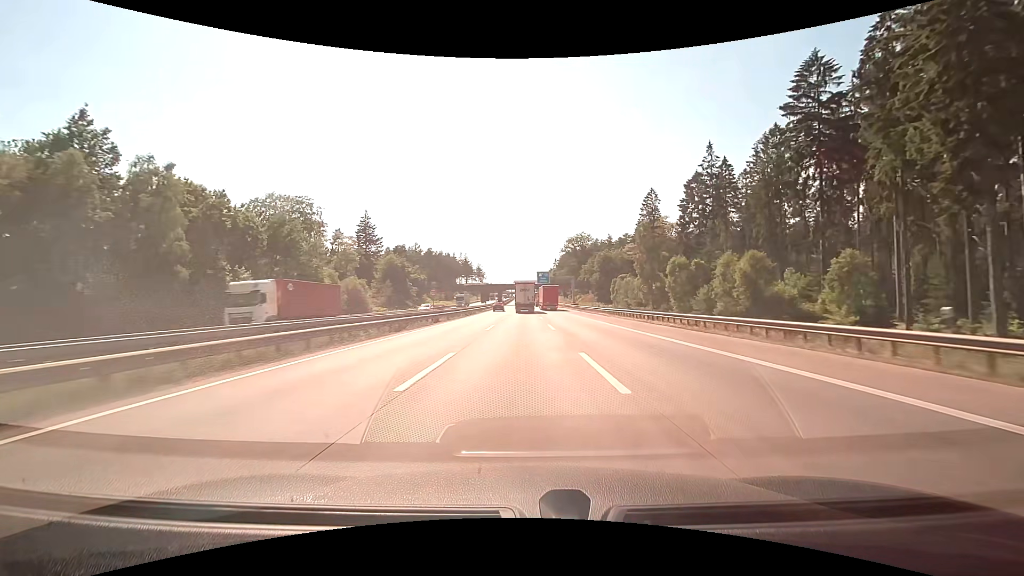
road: motorway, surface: concrete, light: Day
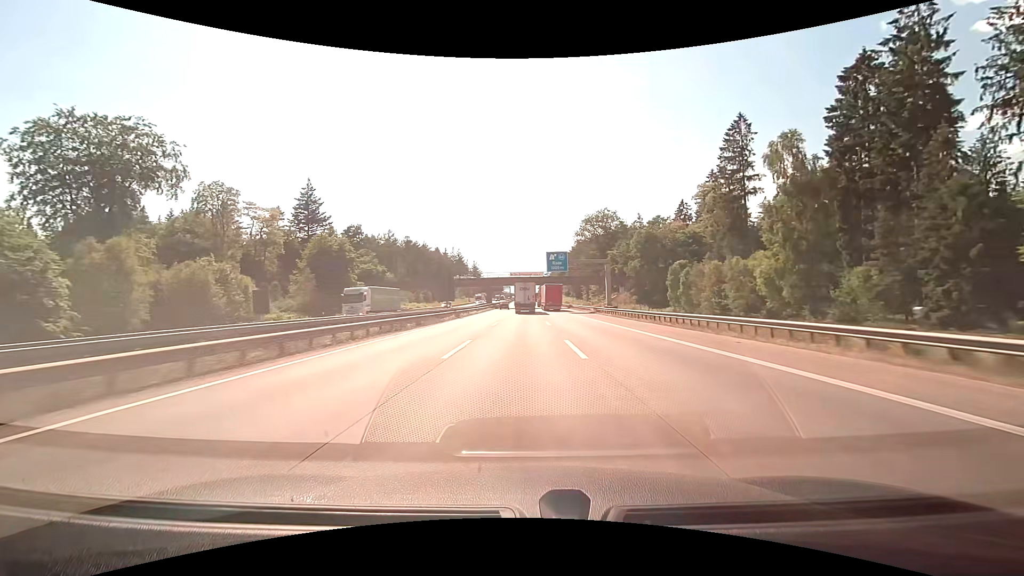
(0.0, +49.8) m; 0°
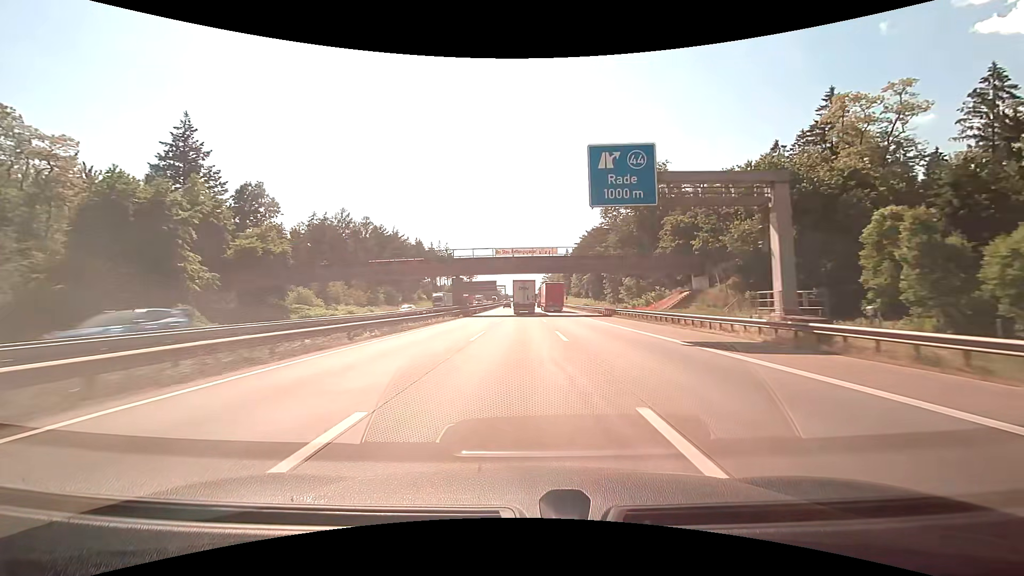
(0.0, +48.4) m; 0°
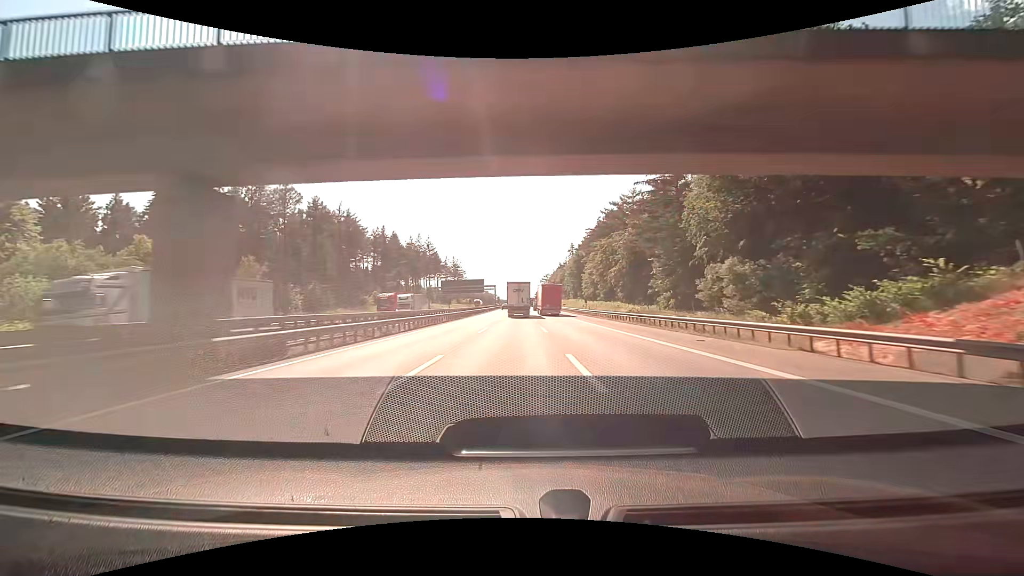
(+0.1, +46.9) m; 0°
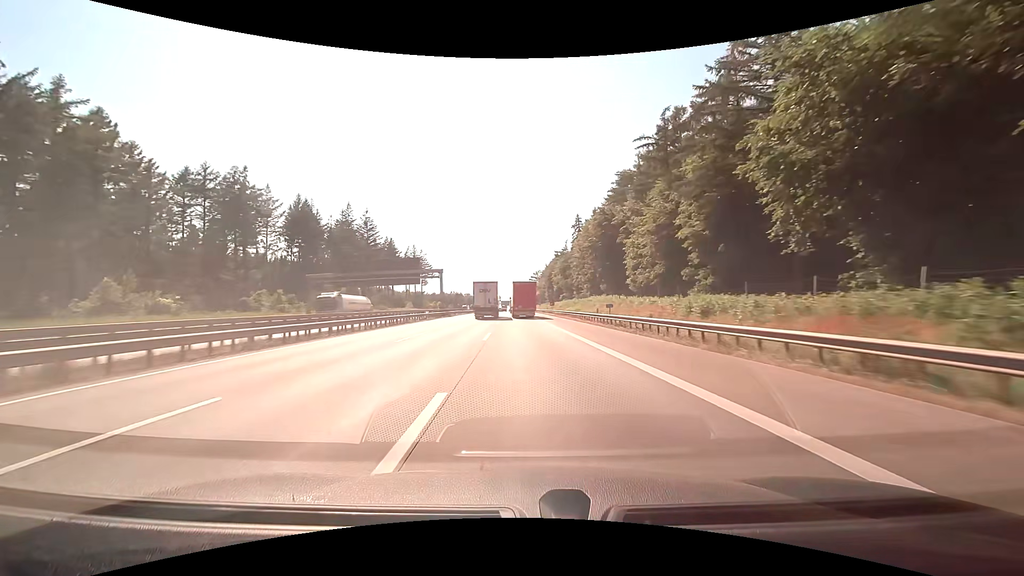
(+1.7, +78.8) m; +1°
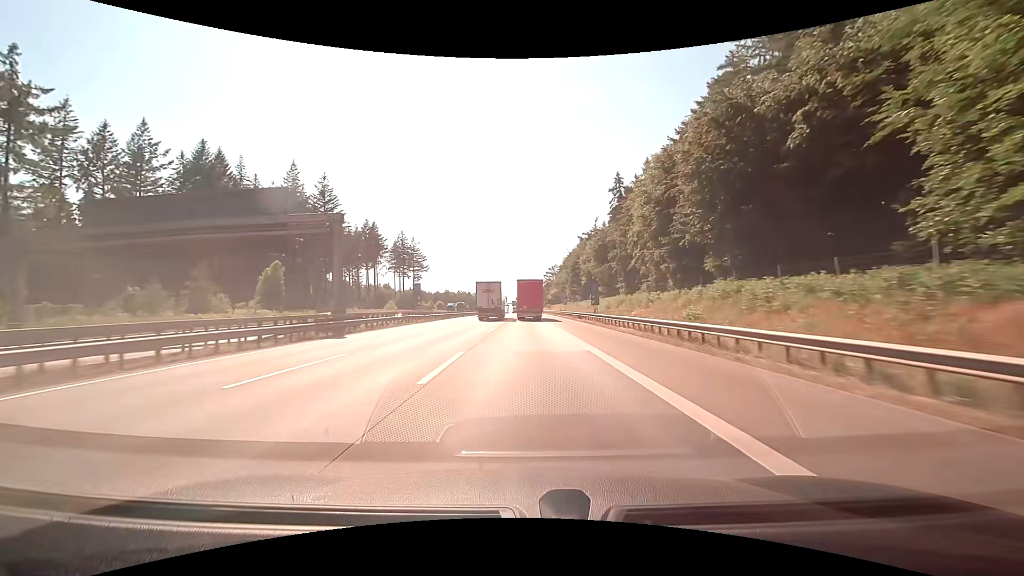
(-0.7, +47.5) m; -2°
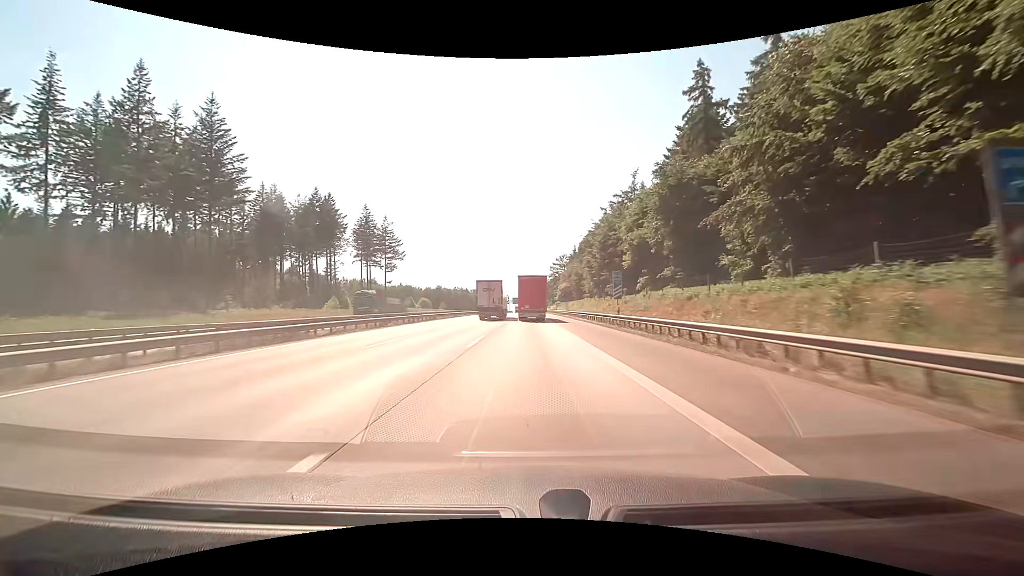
(-0.2, +46.7) m; 0°
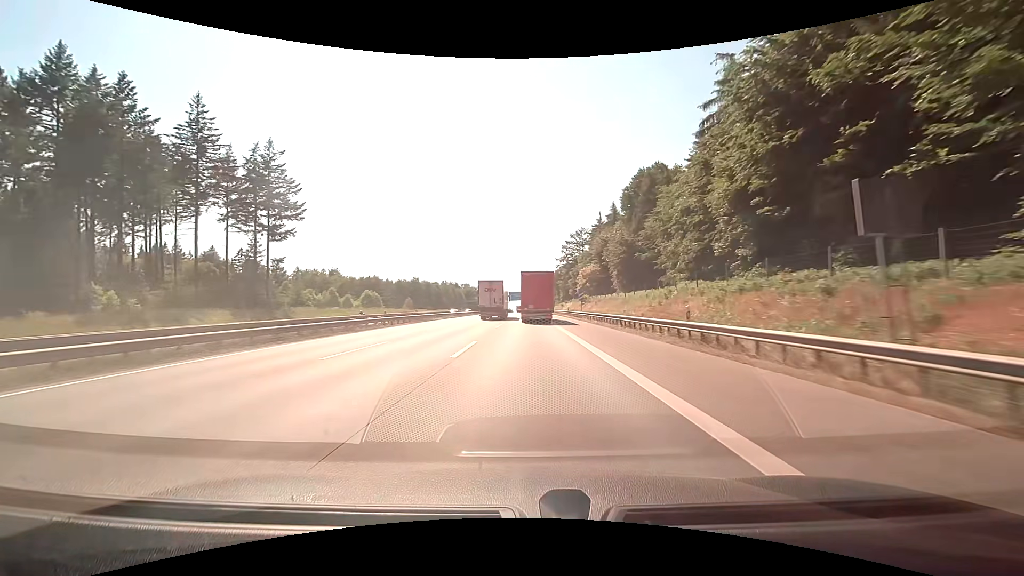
(-0.2, +76.1) m; 0°
(0, +10) (0, +20) (0, +30) (0, +40) (0, +50) (0, +60) (0, +70) (0, +80) (0, +90) (0, +100) m
